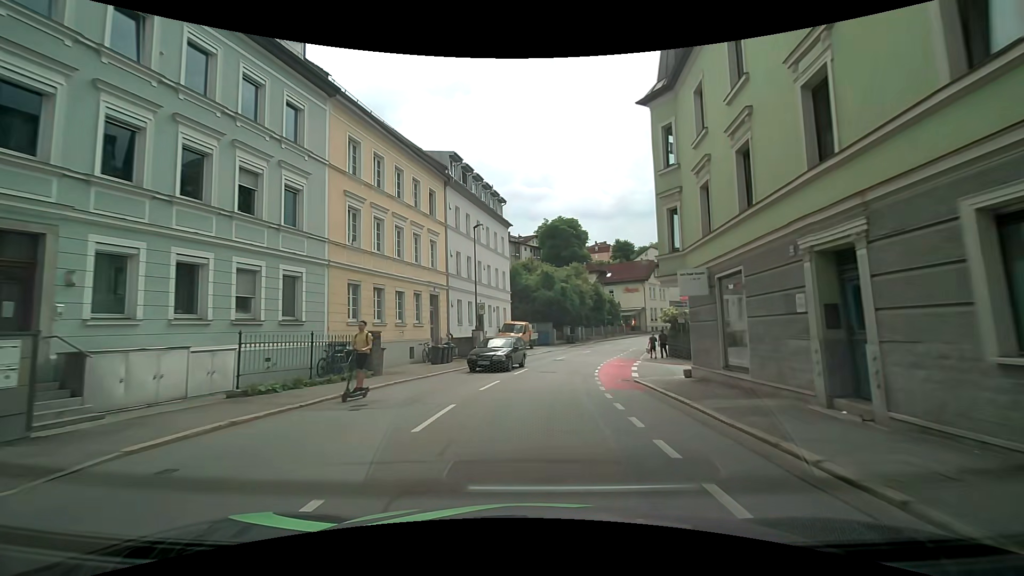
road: tertiary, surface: asphalt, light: Day
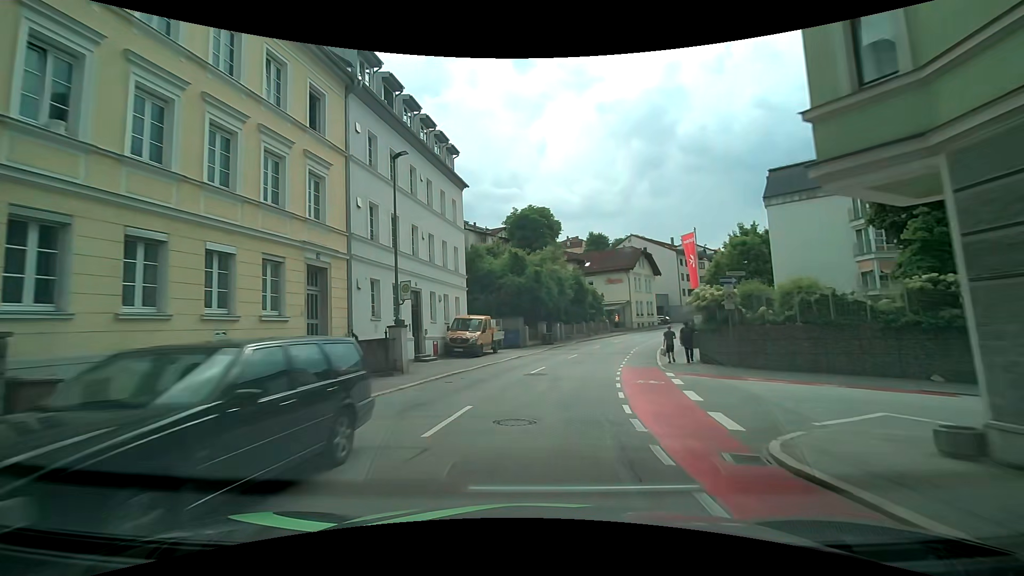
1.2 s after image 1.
(+0.3, +12.2) m; +3°
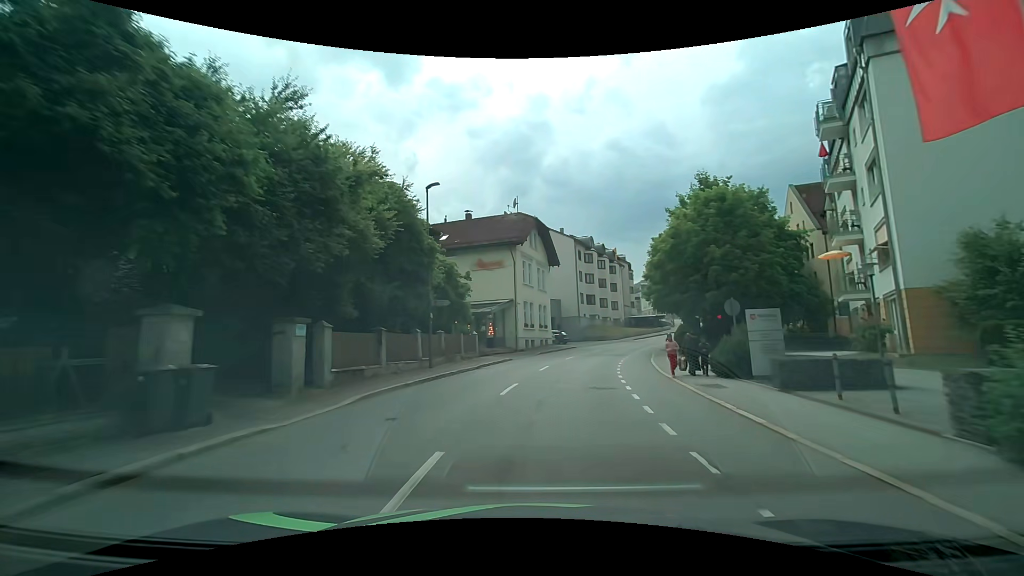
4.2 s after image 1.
(+4.2, +32.2) m; +15°
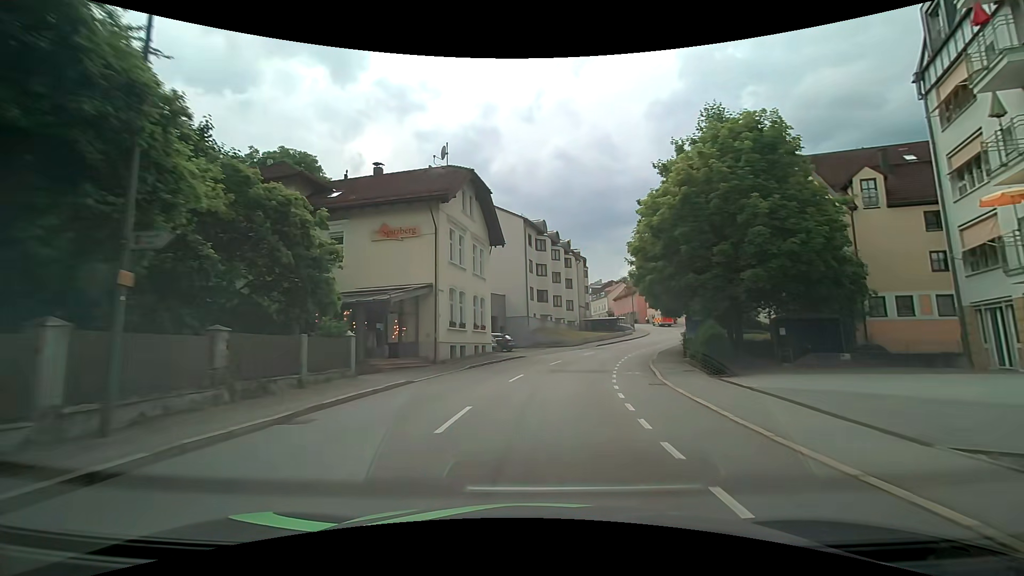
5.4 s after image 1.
(+0.8, +13.5) m; +7°
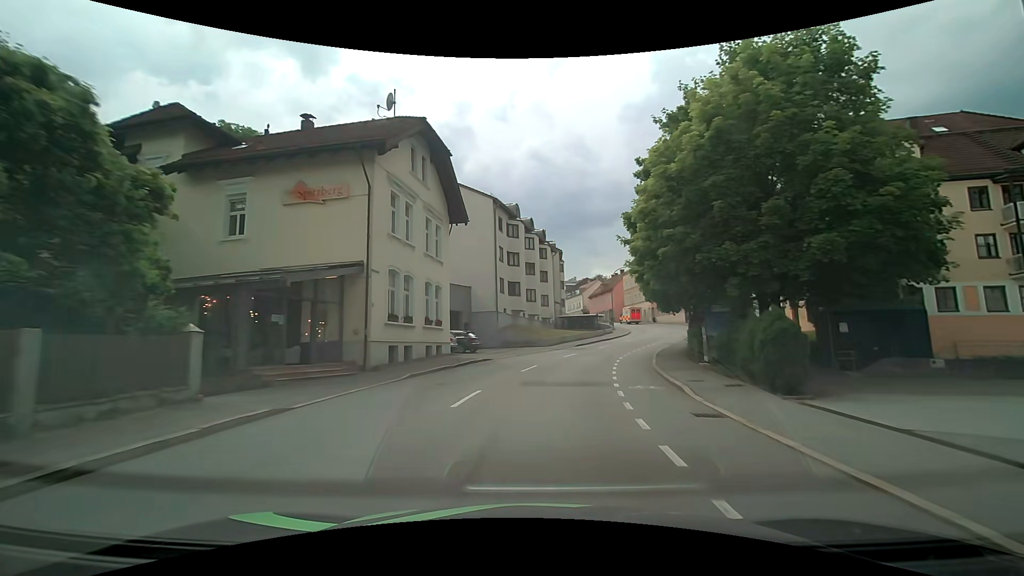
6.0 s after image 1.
(+0.2, +6.7) m; +3°
(0, +10) (+2, +20) (+4, +30) (+7, +39) (+11, +48) (+15, +58) (+17, +67) (+18, +77) (+18, +87) (+16, +97) m
